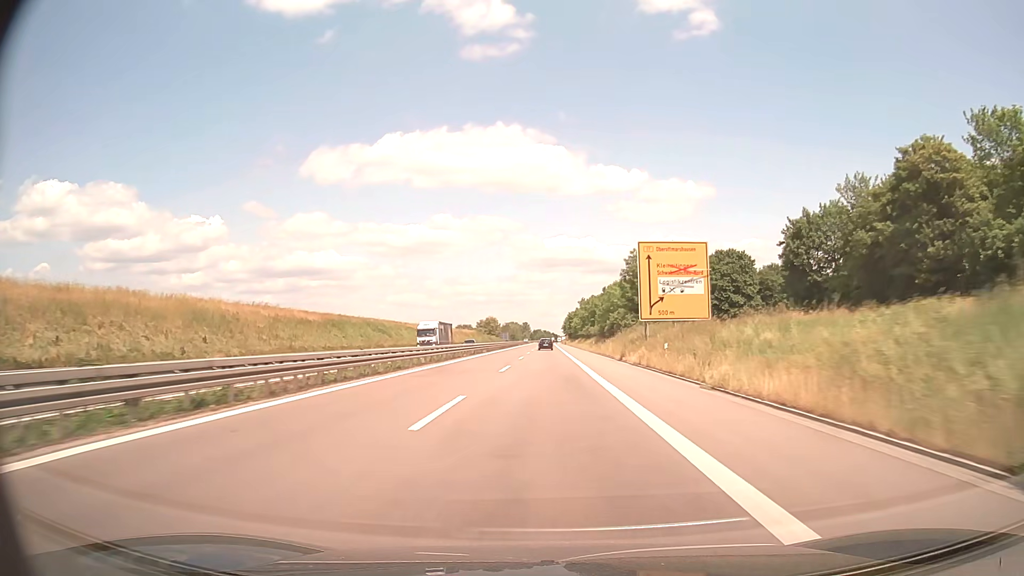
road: trunk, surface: asphalt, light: Day
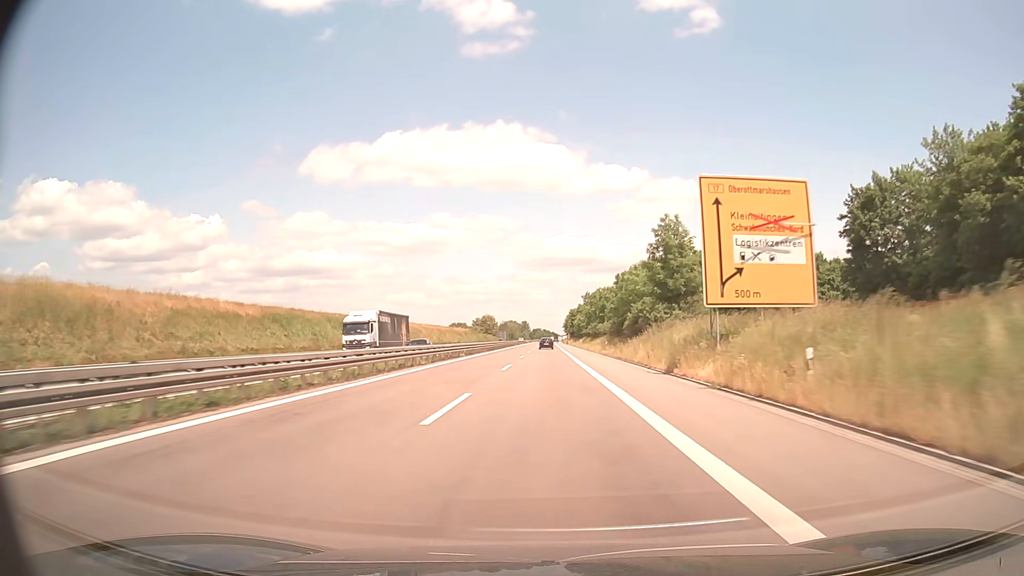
(0.0, +17.6) m; 0°
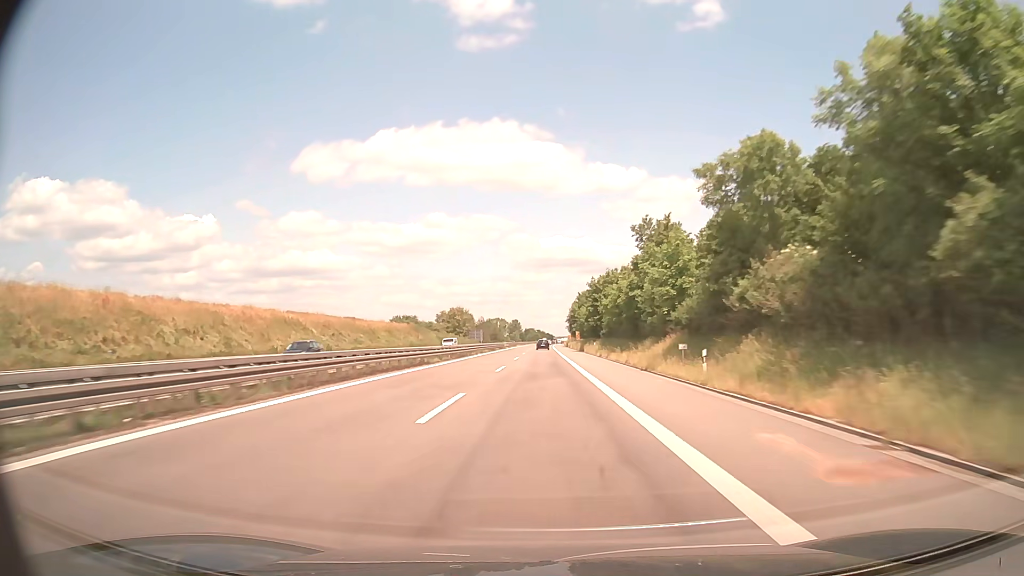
(+0.2, +90.6) m; 0°
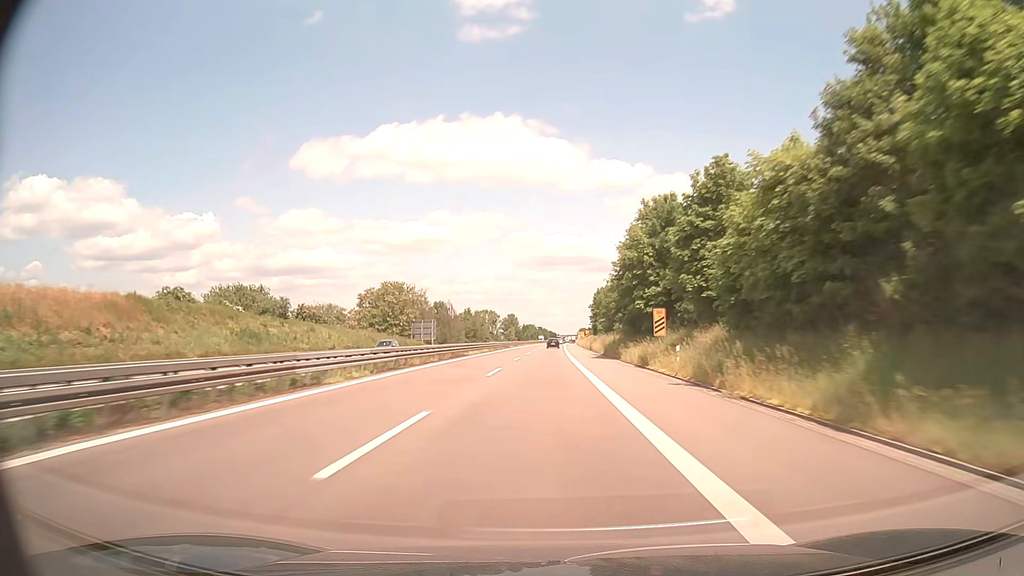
(-0.1, +95.2) m; 0°
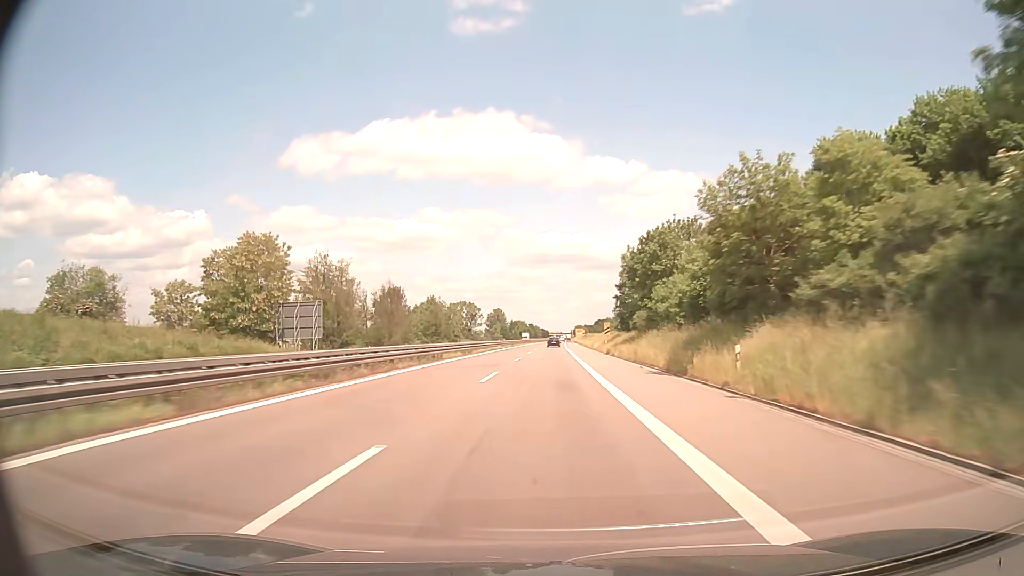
(+0.2, +58.4) m; +1°
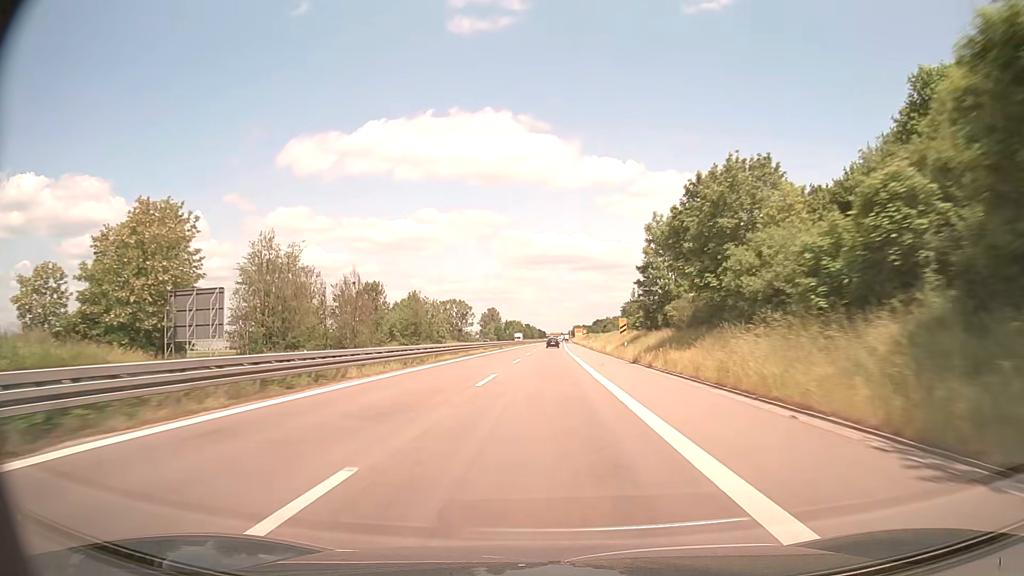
(0.0, +19.5) m; 0°
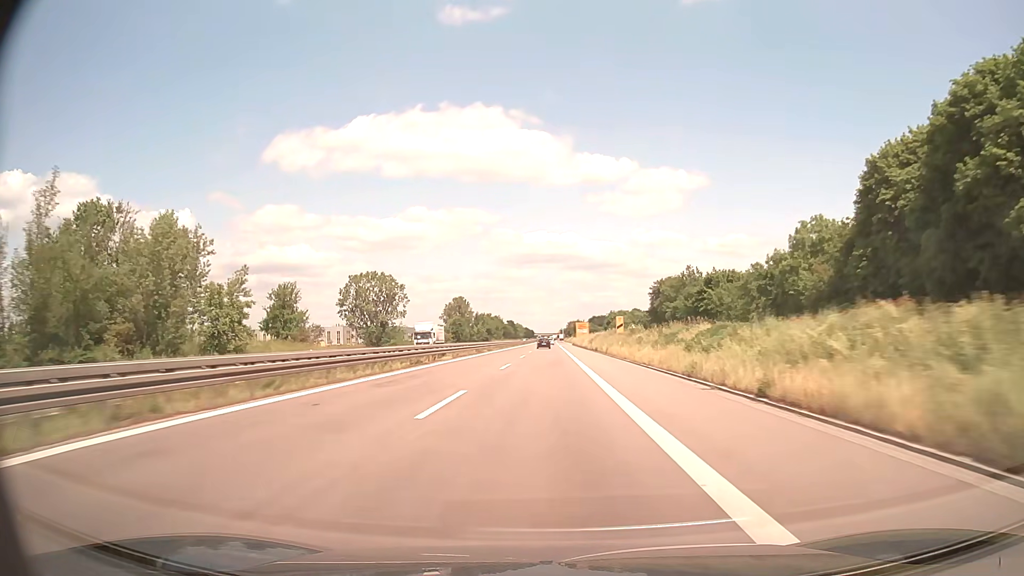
(+1.3, +98.2) m; +1°
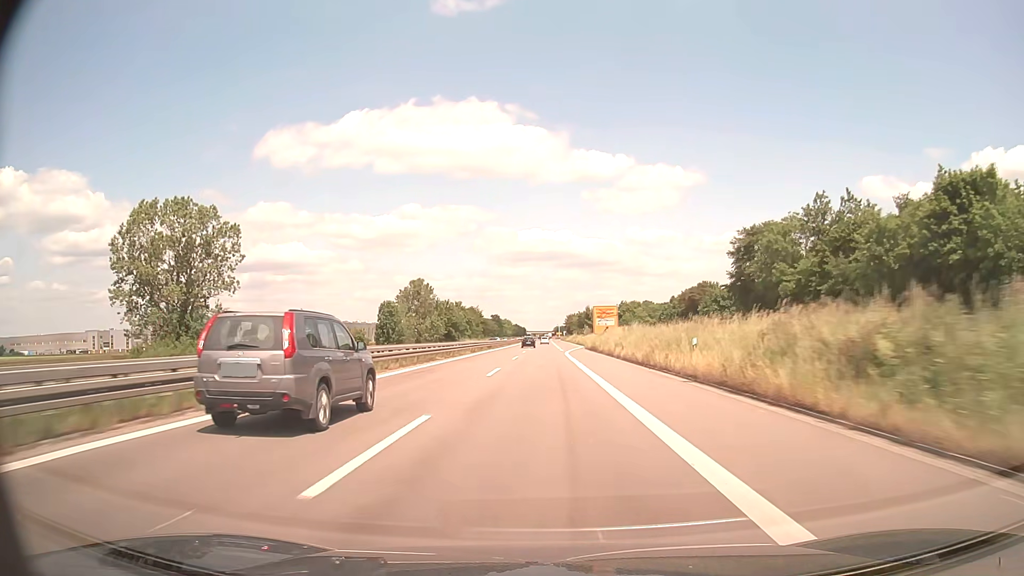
(+0.4, +77.9) m; 0°
(0, +10) (0, +20) (0, +30) (0, +40) (0, +50) (0, +60) (0, +70) (0, +80) (0, +90) (0, +100) m
